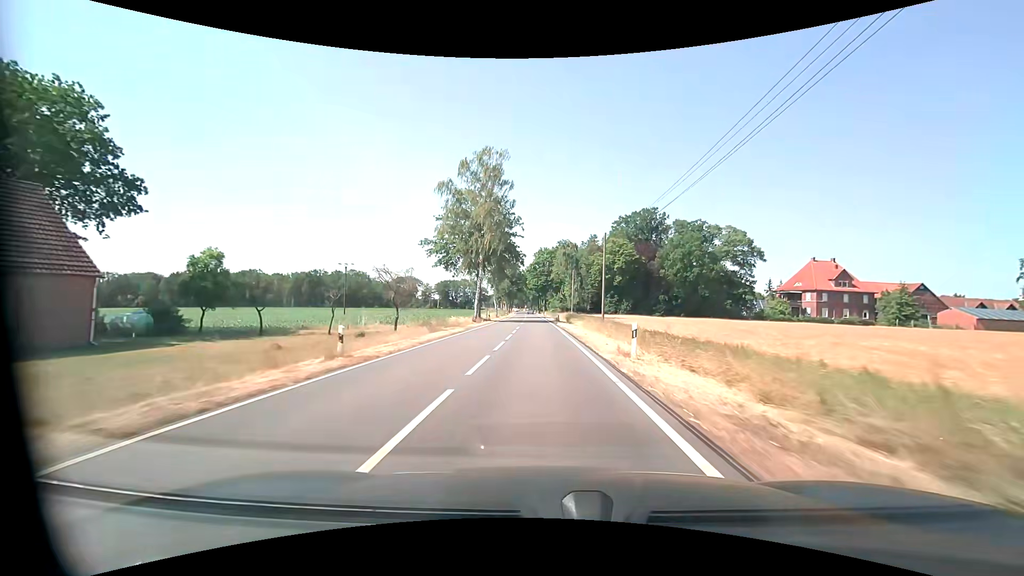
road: tertiary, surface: asphalt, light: Day
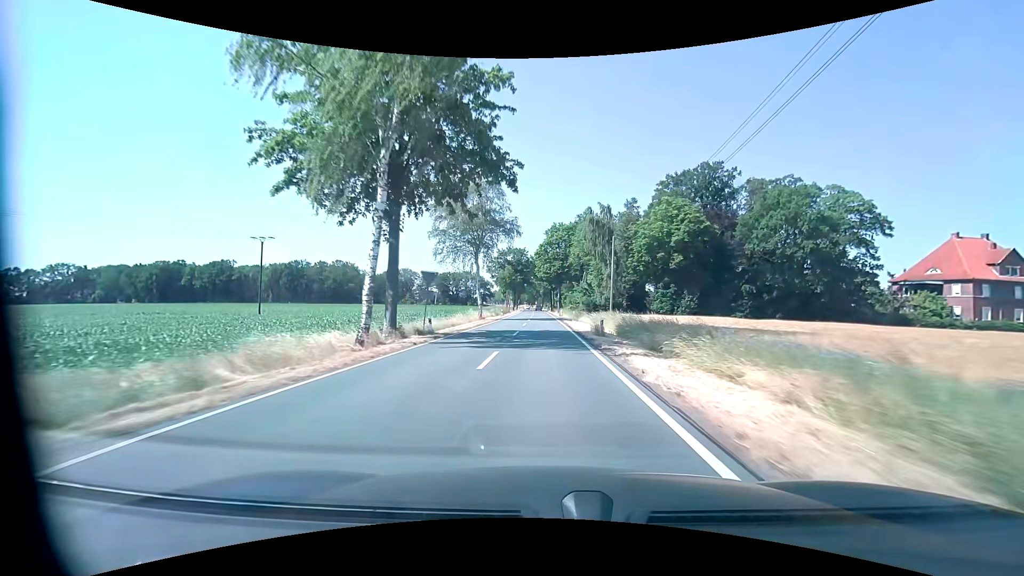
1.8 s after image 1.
(-0.4, +35.5) m; -1°
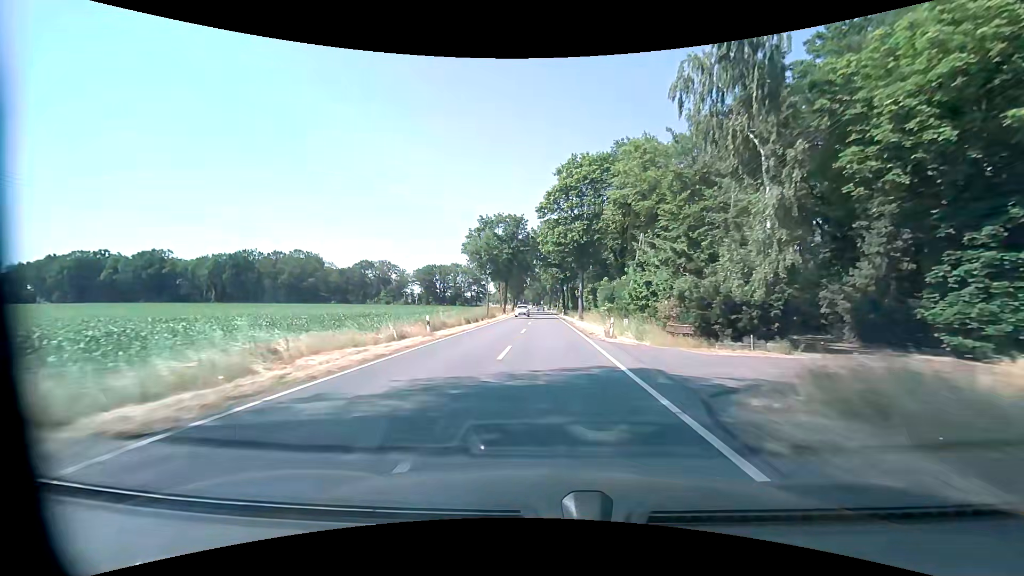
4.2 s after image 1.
(-0.3, +46.8) m; -1°
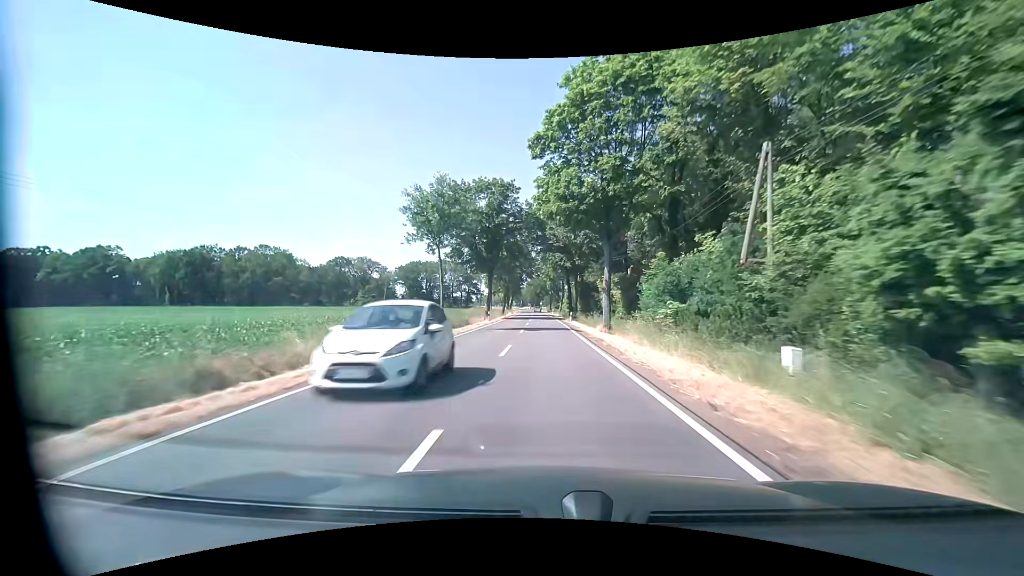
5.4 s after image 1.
(0.0, +23.2) m; 0°
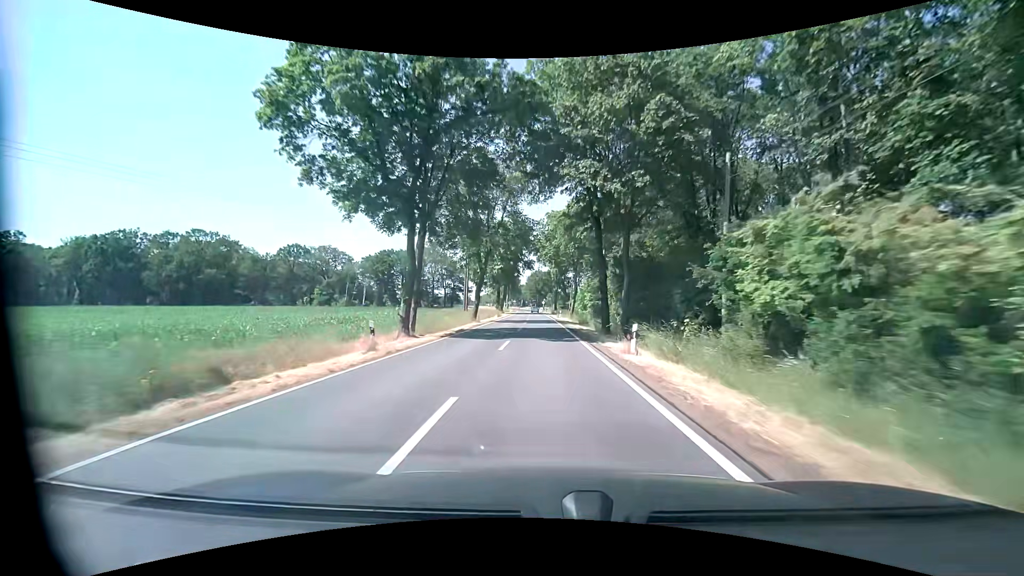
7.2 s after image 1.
(0.0, +34.5) m; -1°
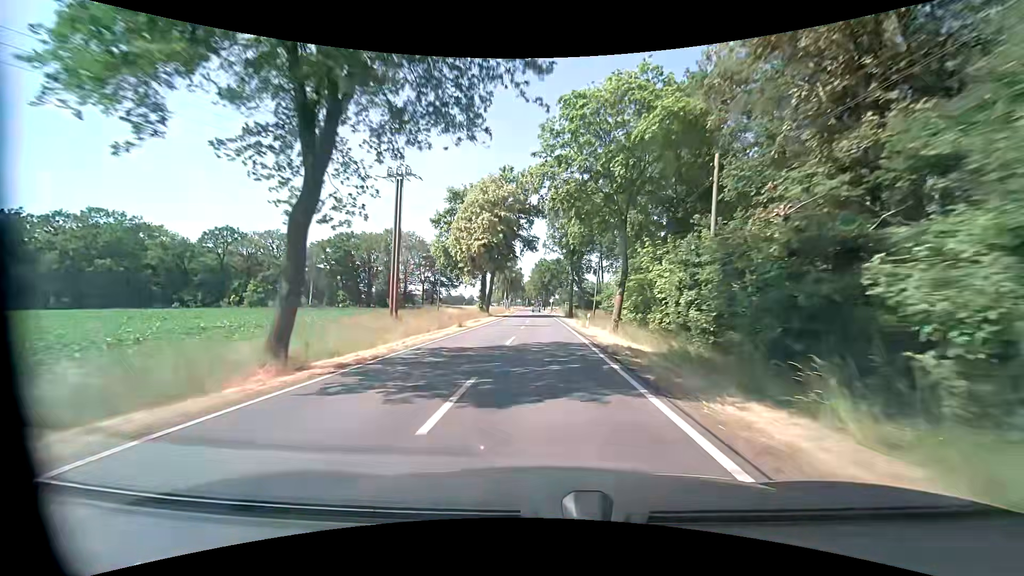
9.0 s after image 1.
(+0.1, +34.4) m; -1°
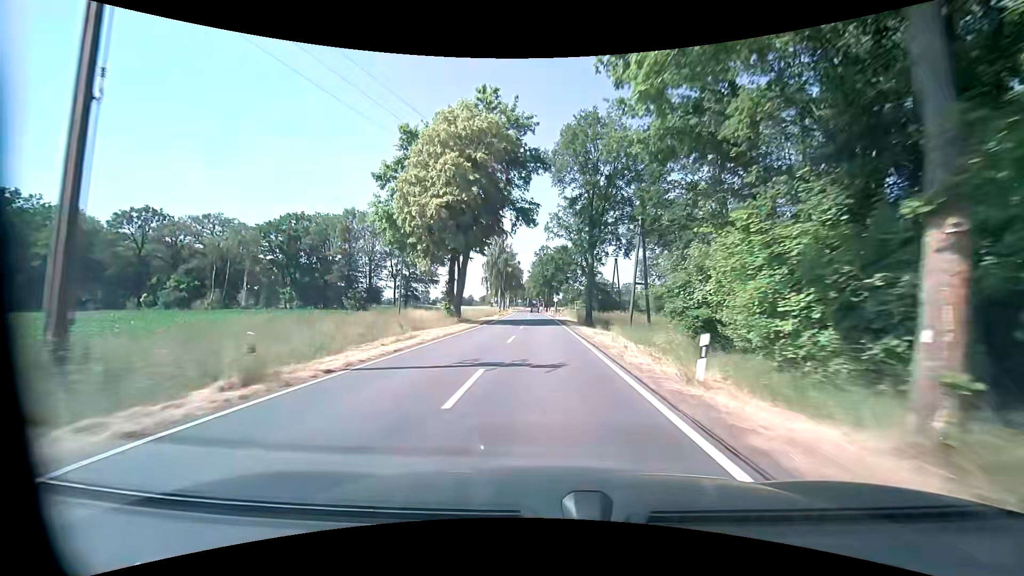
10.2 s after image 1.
(+0.1, +22.9) m; 0°
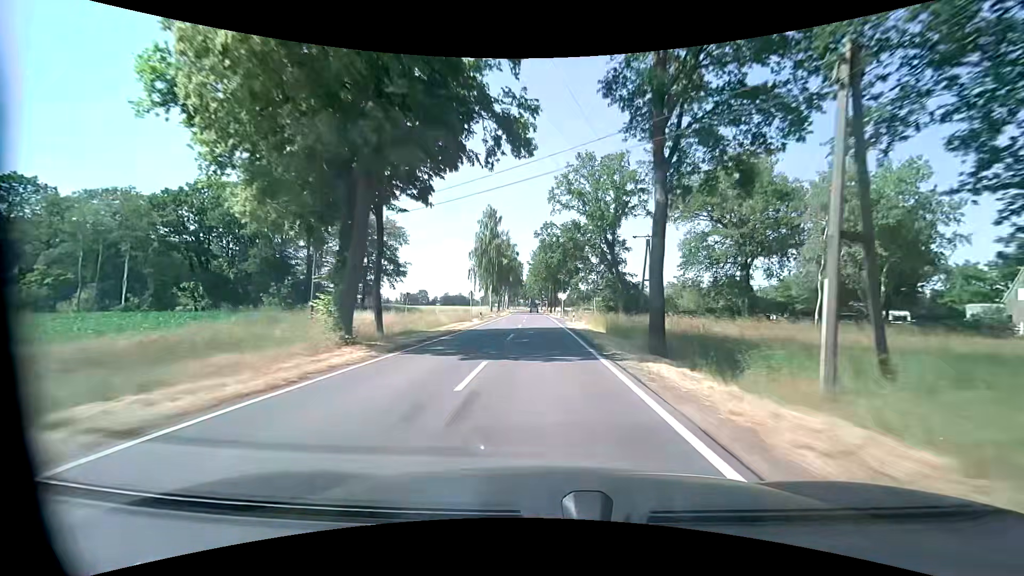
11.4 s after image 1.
(0.0, +22.9) m; -1°
(0, +10) (0, +20) (0, +30) (0, +40) (0, +50) (-1, +60) (-1, +70) (-1, +80) (-1, +90) (-2, +100) m
